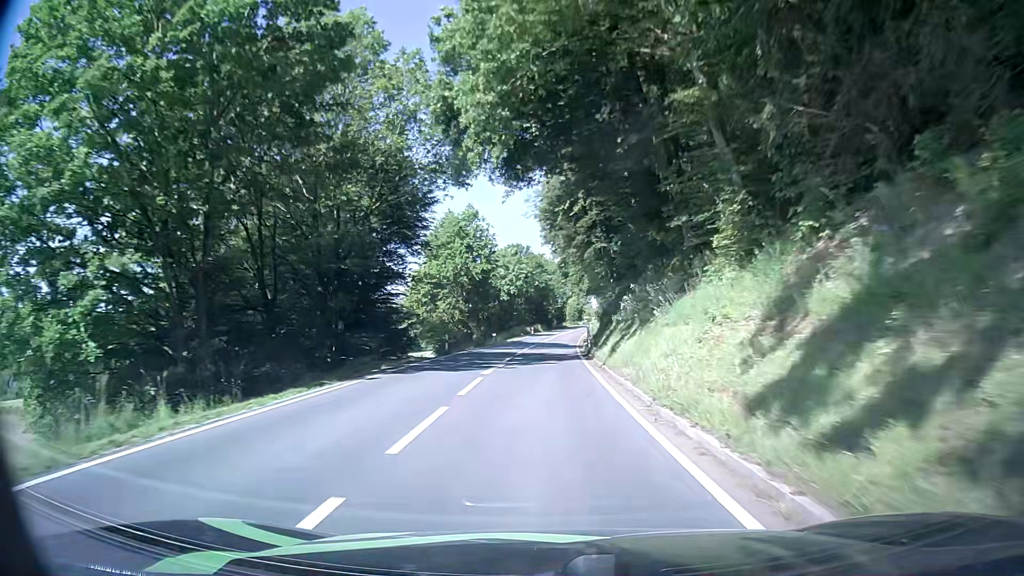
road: secondary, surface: asphalt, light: Day
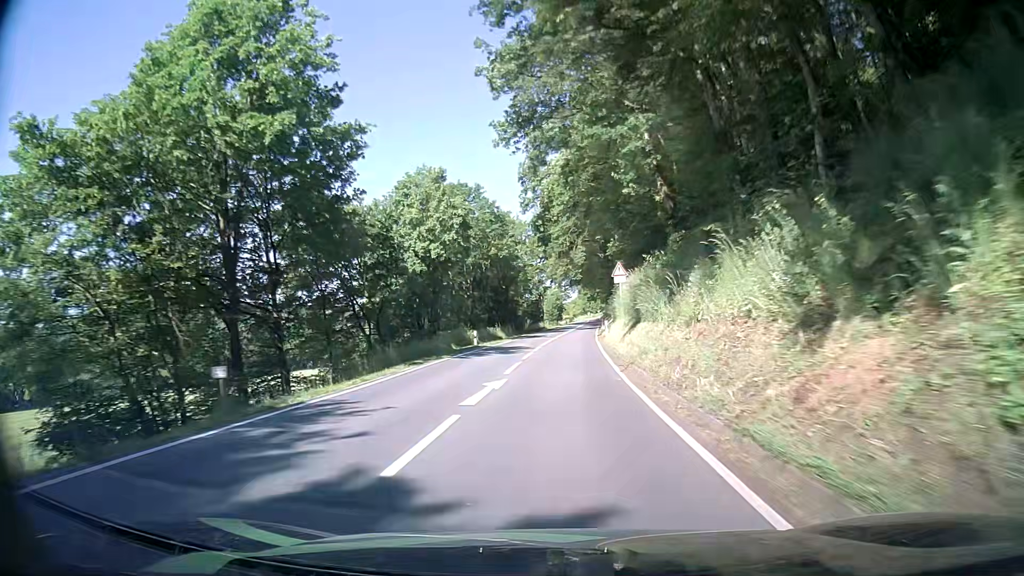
(+1.0, +49.2) m; +2°
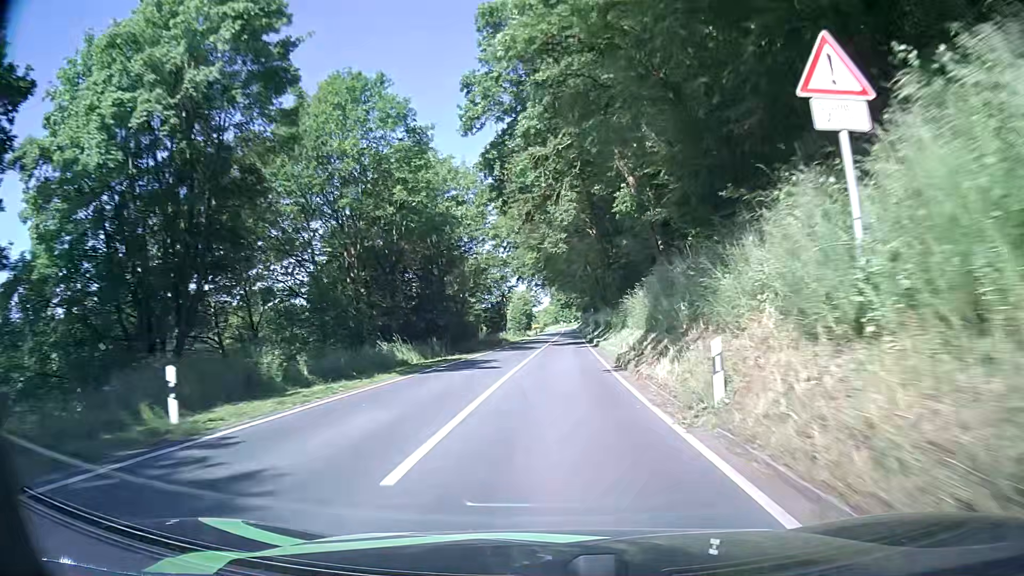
(+0.7, +30.3) m; +2°
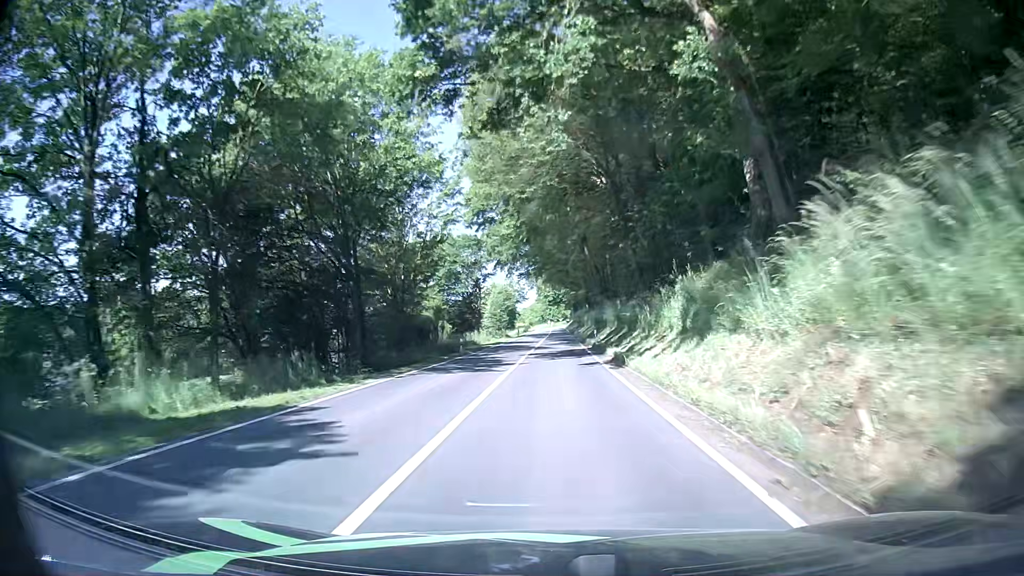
(+0.5, +20.3) m; +2°
